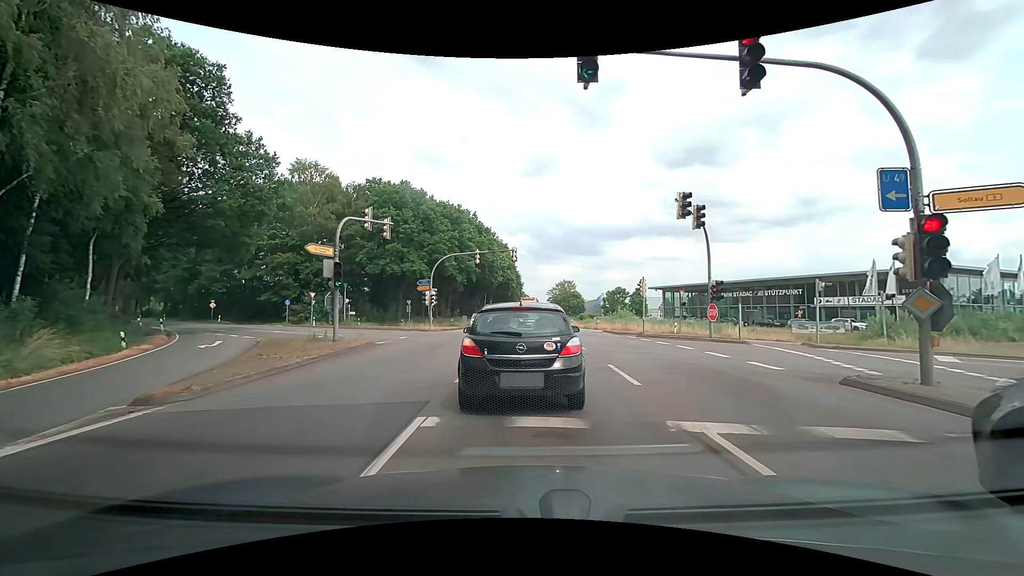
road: primary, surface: asphalt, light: Day
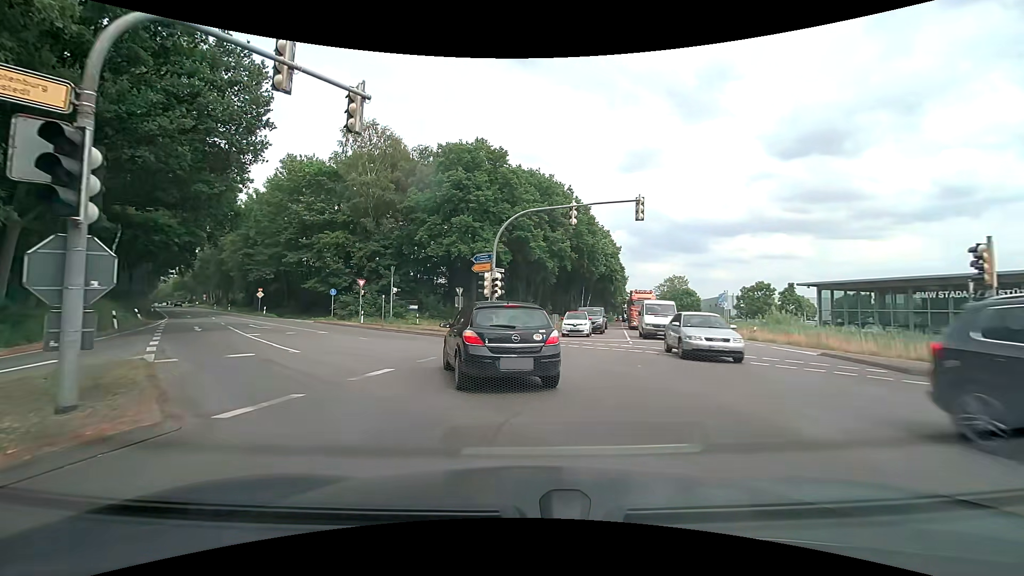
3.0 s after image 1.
(-1.1, +17.7) m; -11°
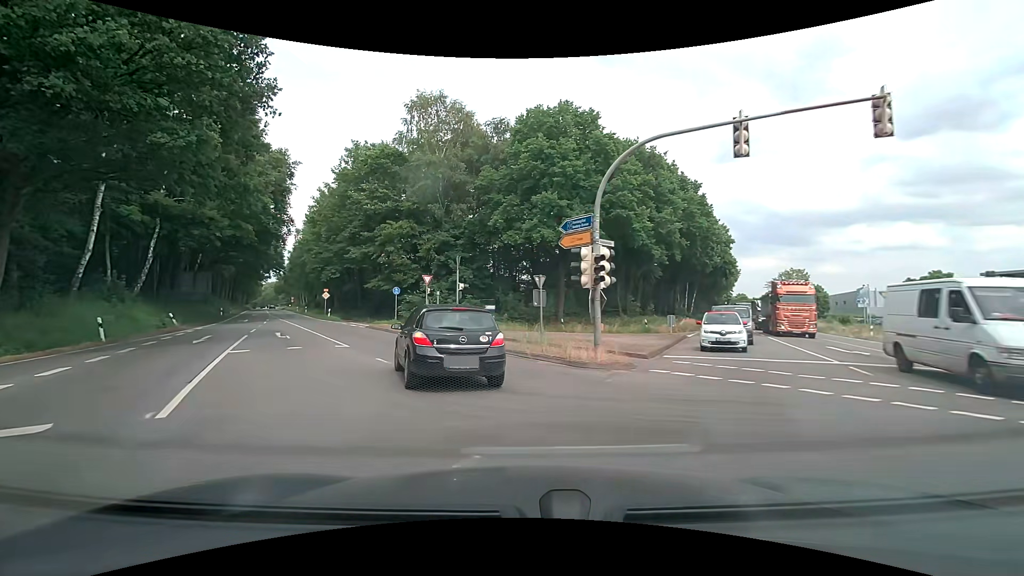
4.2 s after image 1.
(-0.7, +9.7) m; -10°
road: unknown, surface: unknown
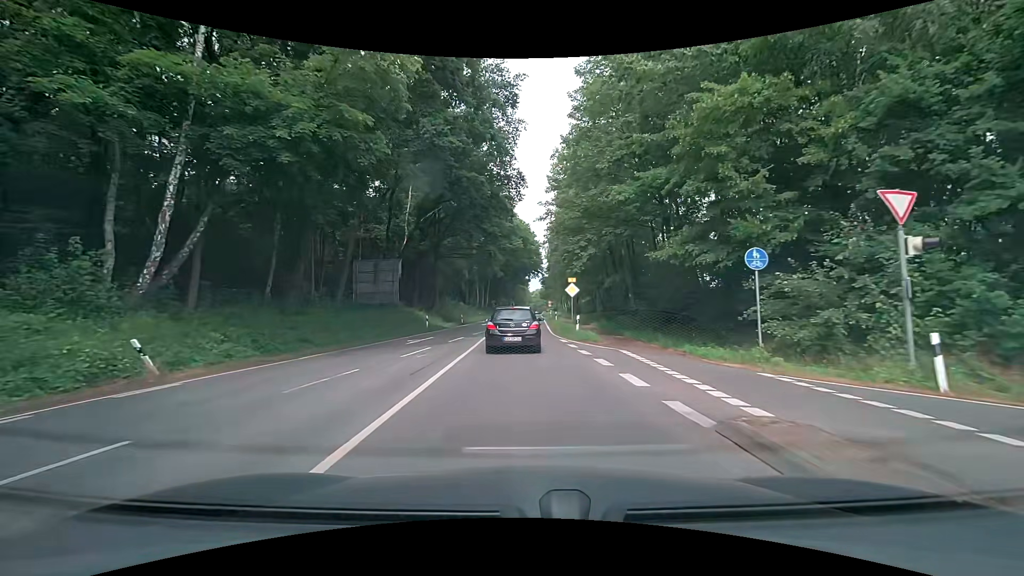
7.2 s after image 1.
(-8.8, +27.9) m; -30°
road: primary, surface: asphalt
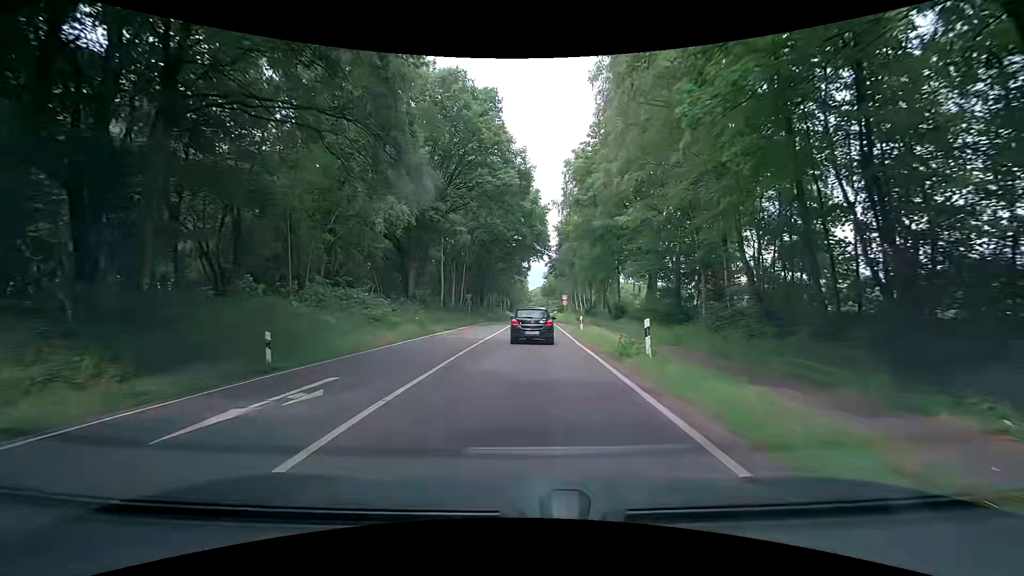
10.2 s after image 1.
(-0.2, +41.1) m; 0°
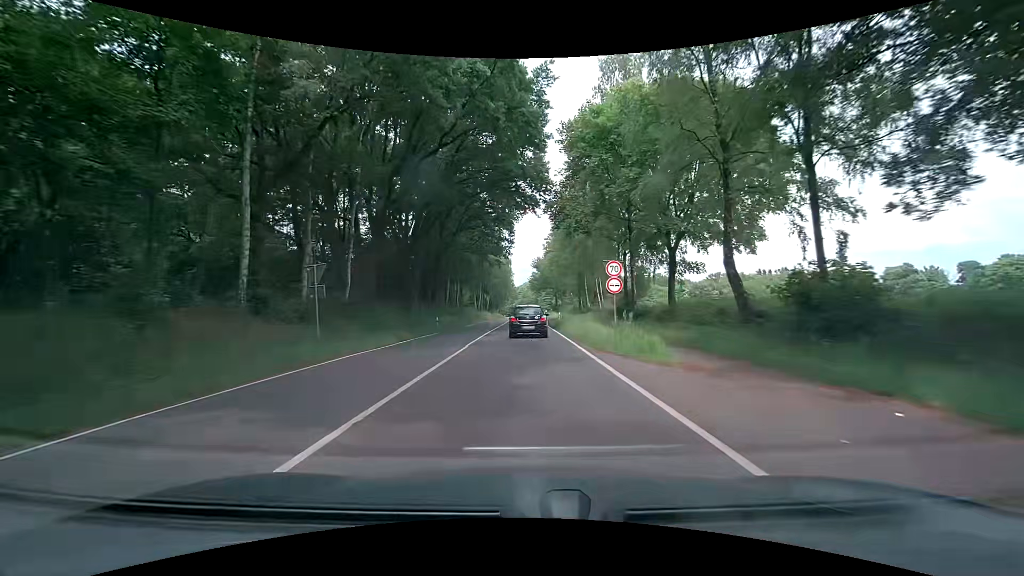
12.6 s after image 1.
(+0.8, +38.6) m; +2°
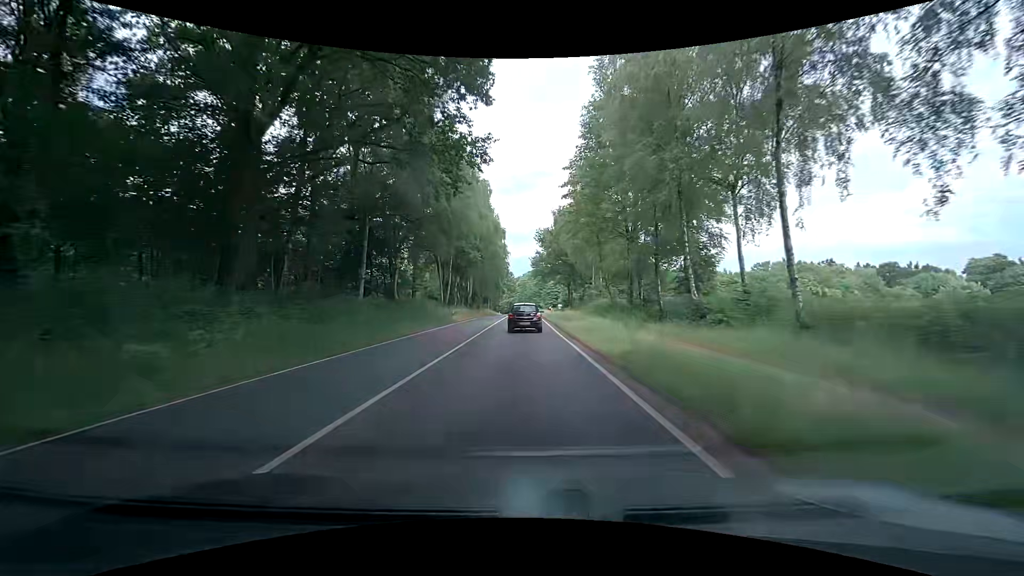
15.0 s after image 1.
(+0.2, +41.0) m; 0°
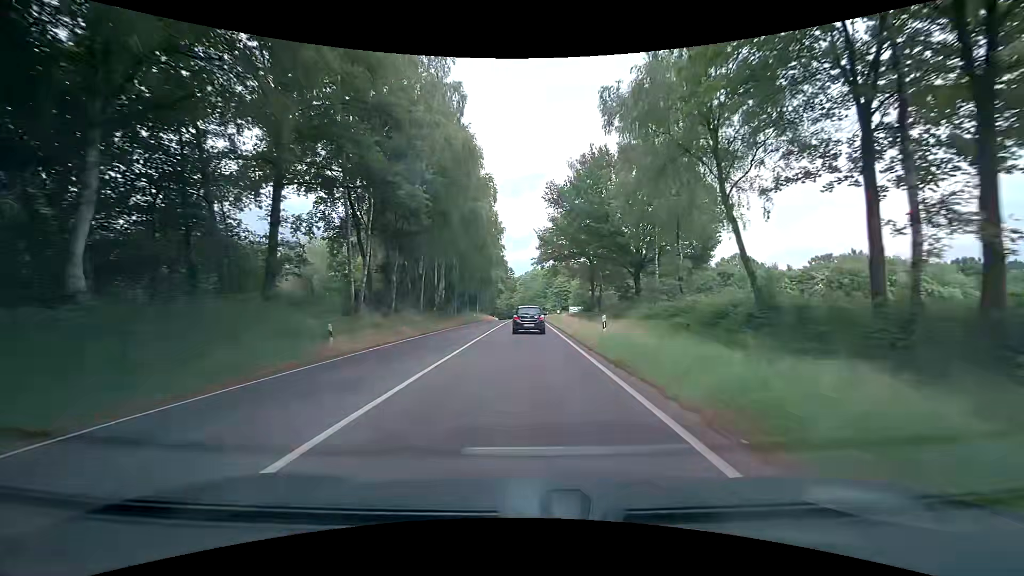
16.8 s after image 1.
(-0.1, +32.2) m; -1°
(0, +10) (0, +20) (0, +30) (0, +40) (0, +50) (0, +60) (0, +70) (+1, +80) (+1, +90) (+1, +100) m
